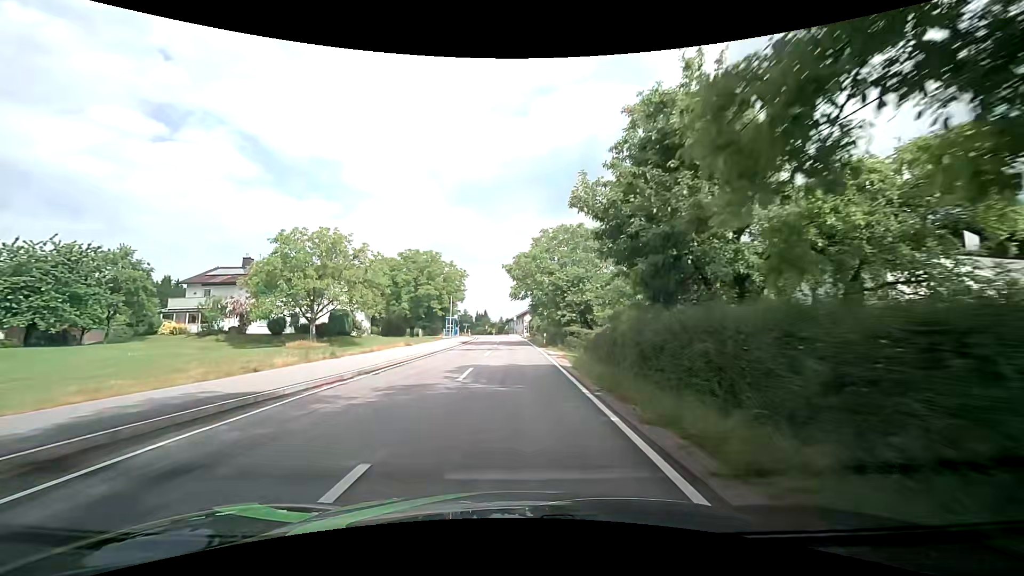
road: tertiary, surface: asphalt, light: Day
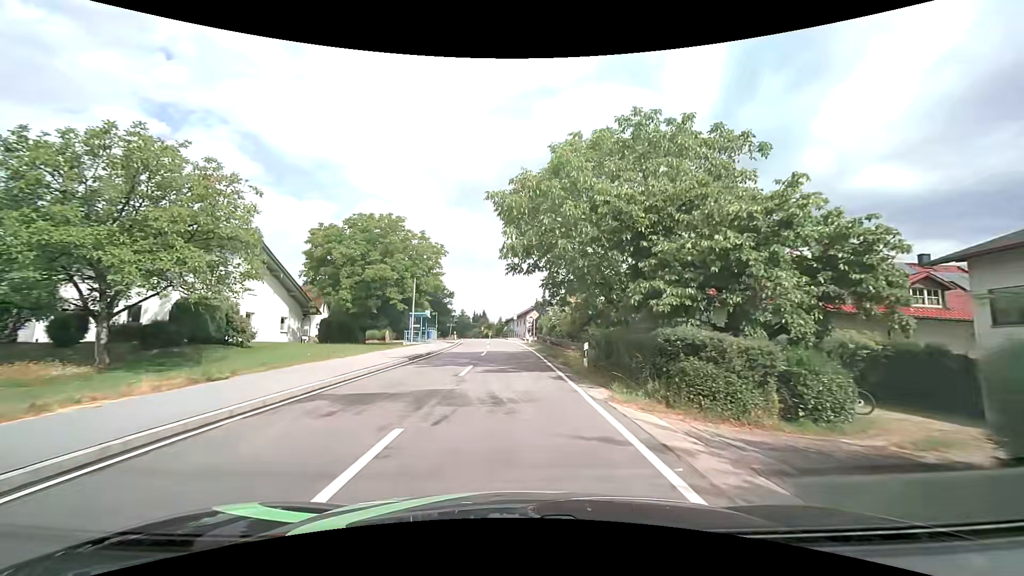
(-0.4, +22.2) m; -1°
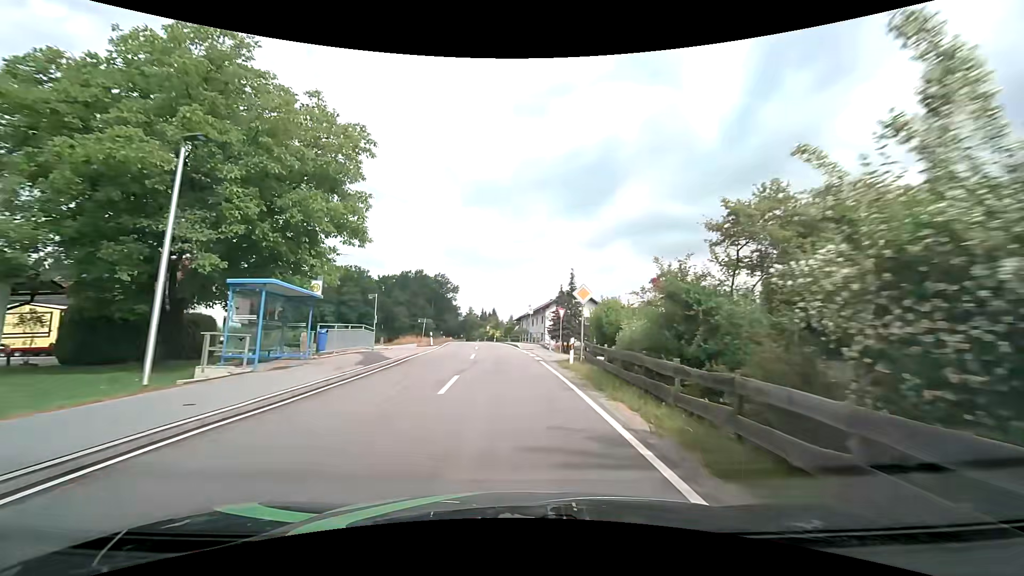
(-0.3, +28.3) m; -1°
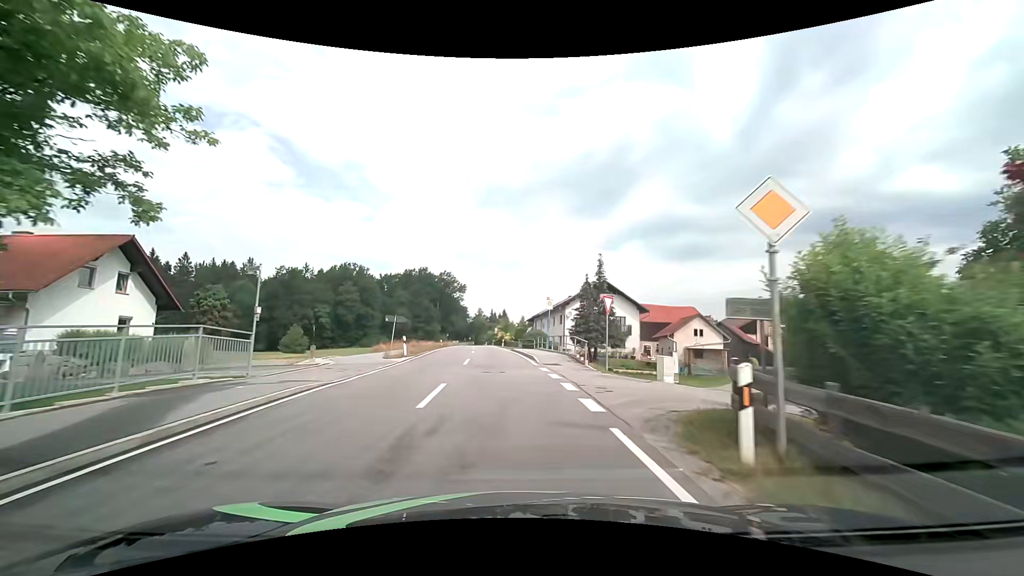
(-0.1, +13.9) m; -1°
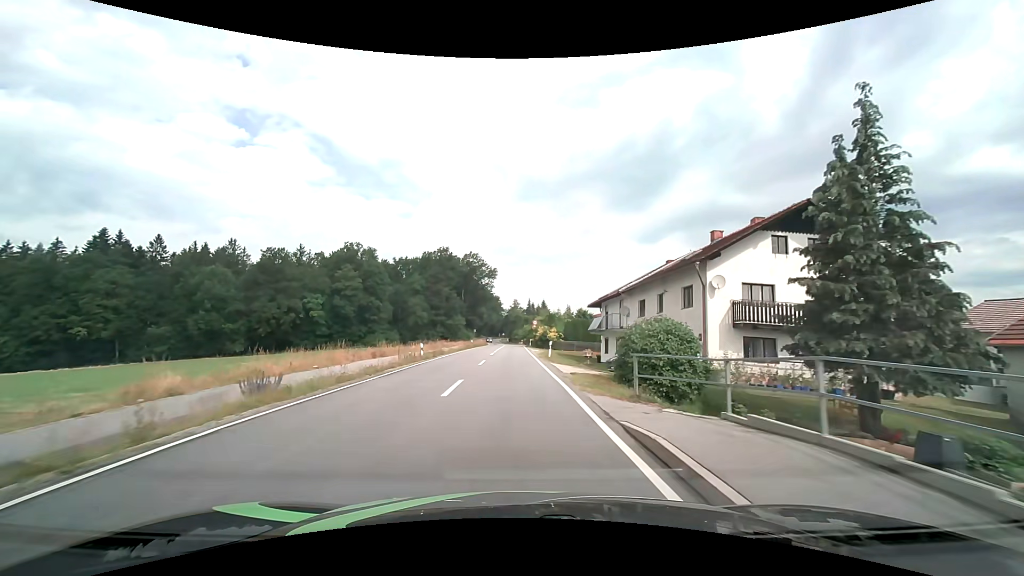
(-1.4, +34.0) m; -4°
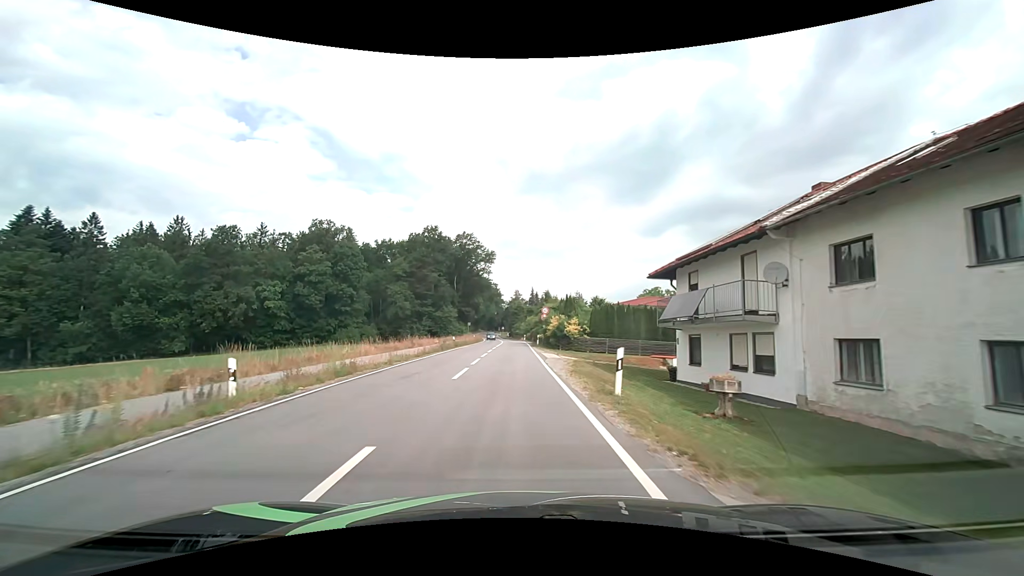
(-0.2, +20.9) m; 0°
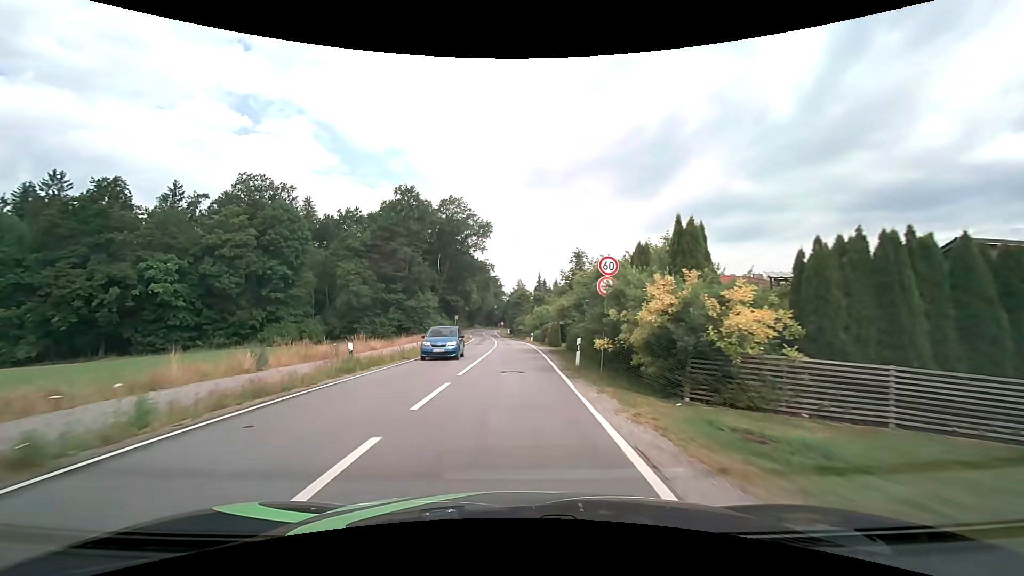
(-0.1, +29.8) m; 0°
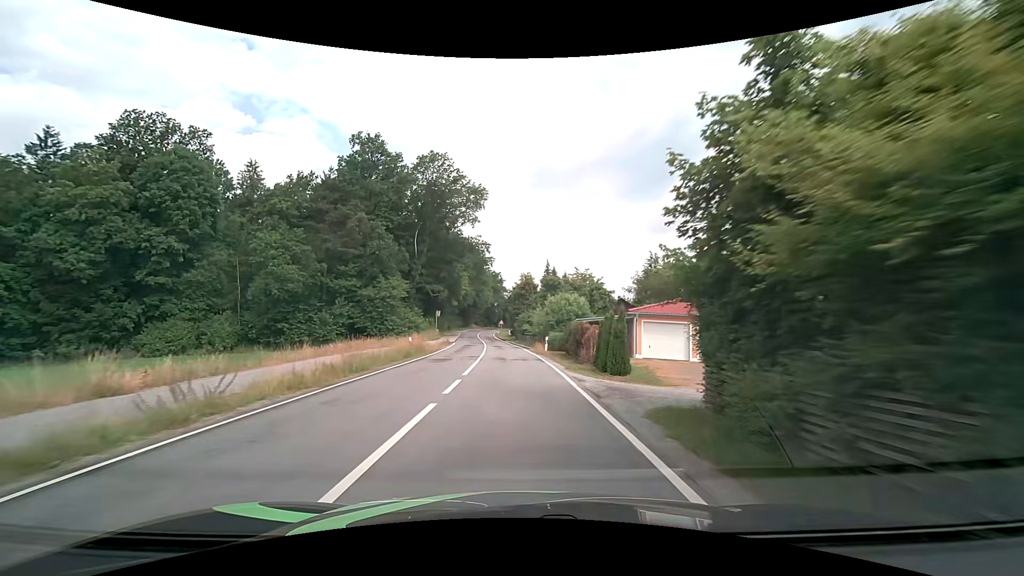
(-0.1, +23.9) m; 0°
(0, +10) (0, +20) (0, +30) (-1, +40) (-2, +50) (-2, +60) (-3, +70) (-4, +80) (-5, +90) (-6, +100) m
